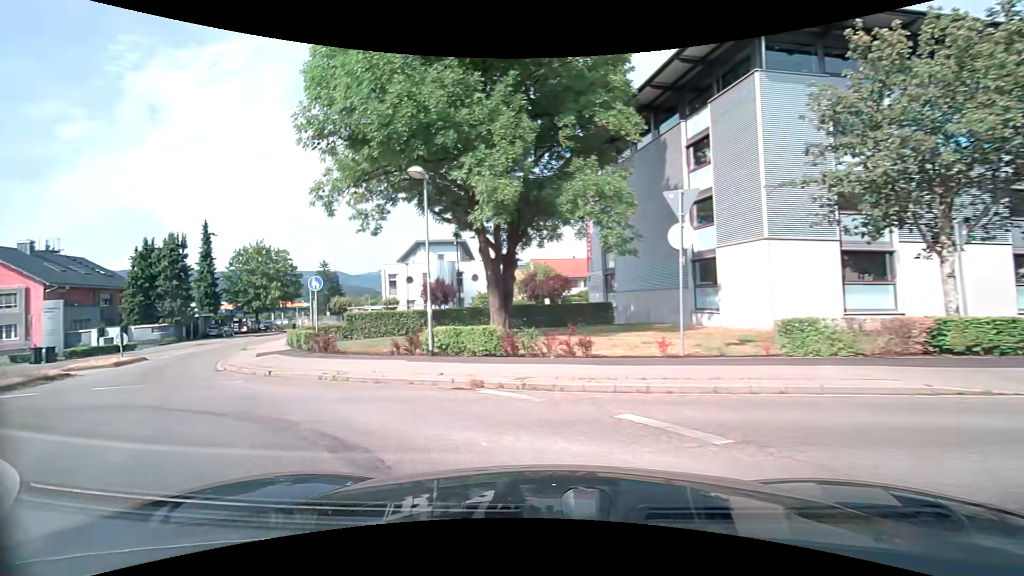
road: tertiary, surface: asphalt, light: Day
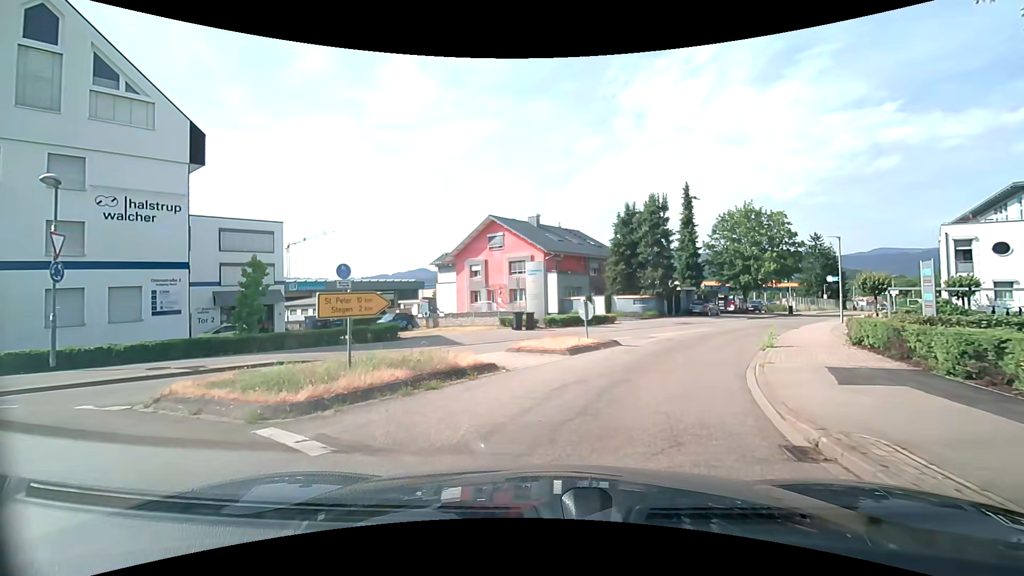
(-6.8, +11.6) m; -53°
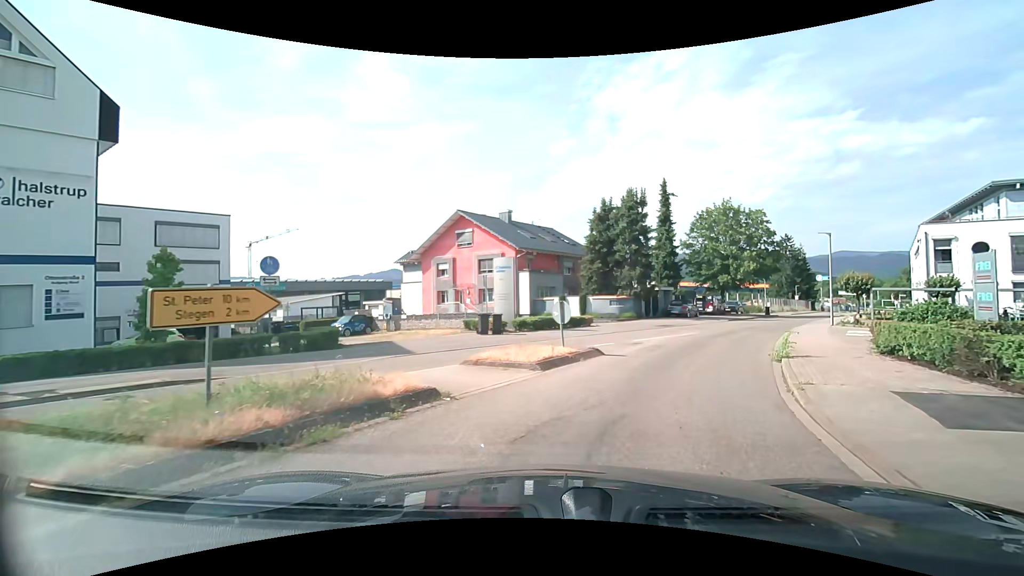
(0.0, +3.0) m; +2°
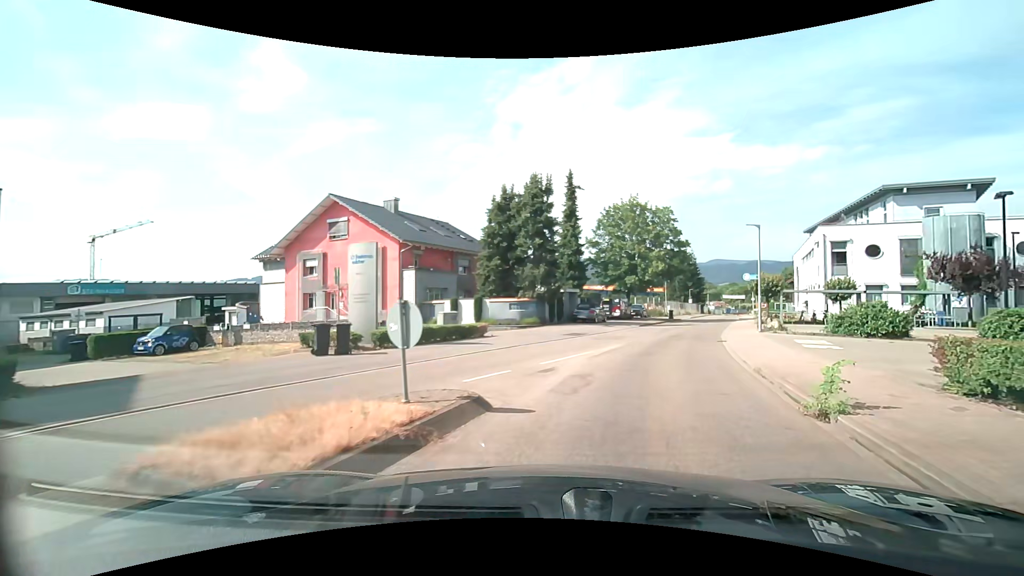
(+0.4, +6.7) m; +9°
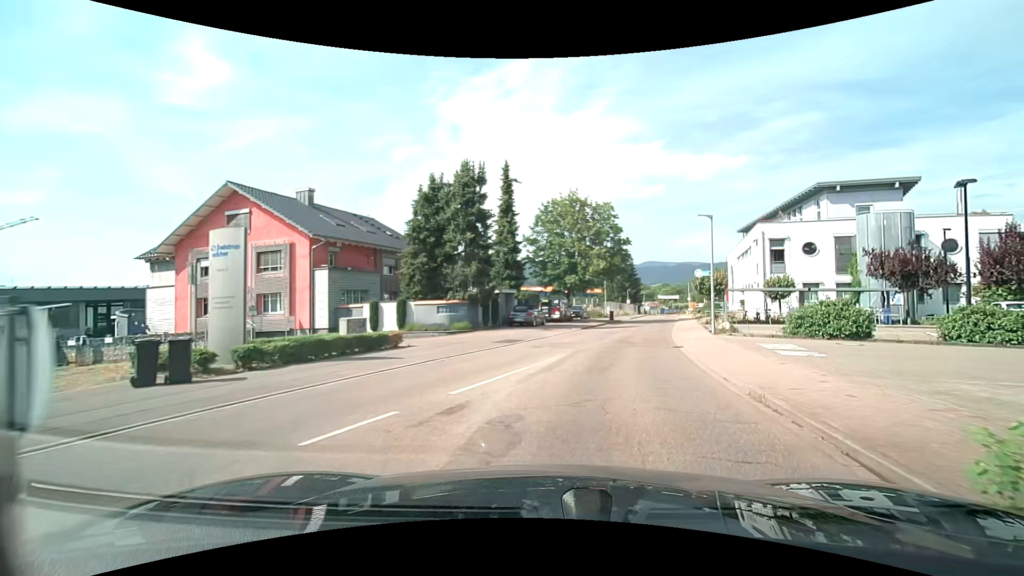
(+0.3, +3.7) m; +7°
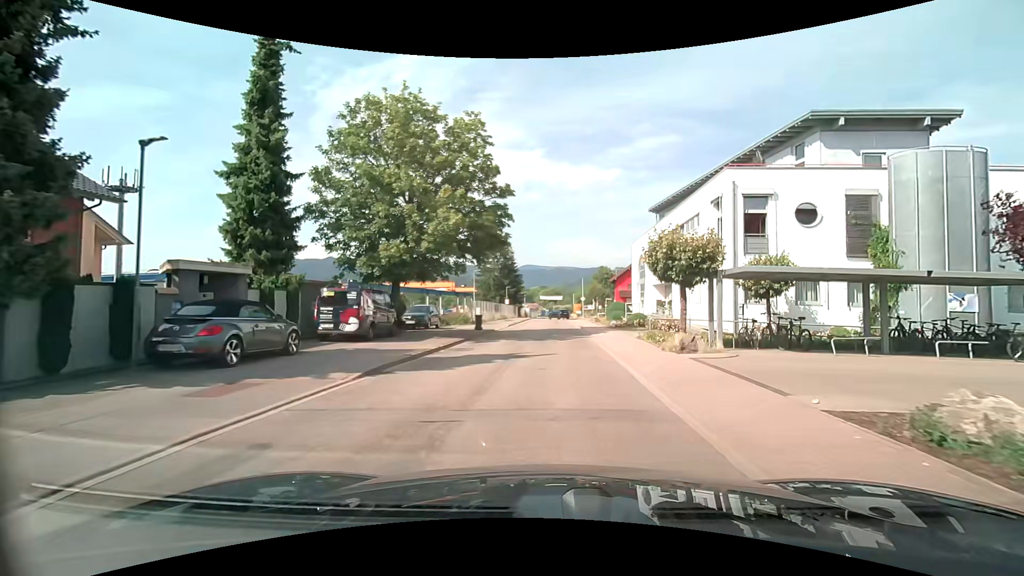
(+3.8, +20.8) m; +15°
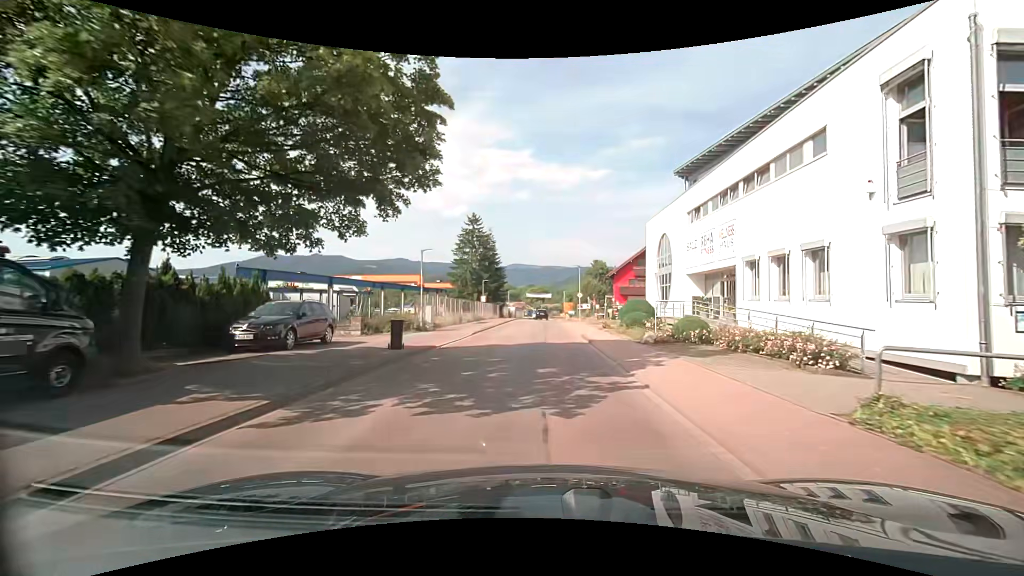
(+0.4, +14.4) m; +2°
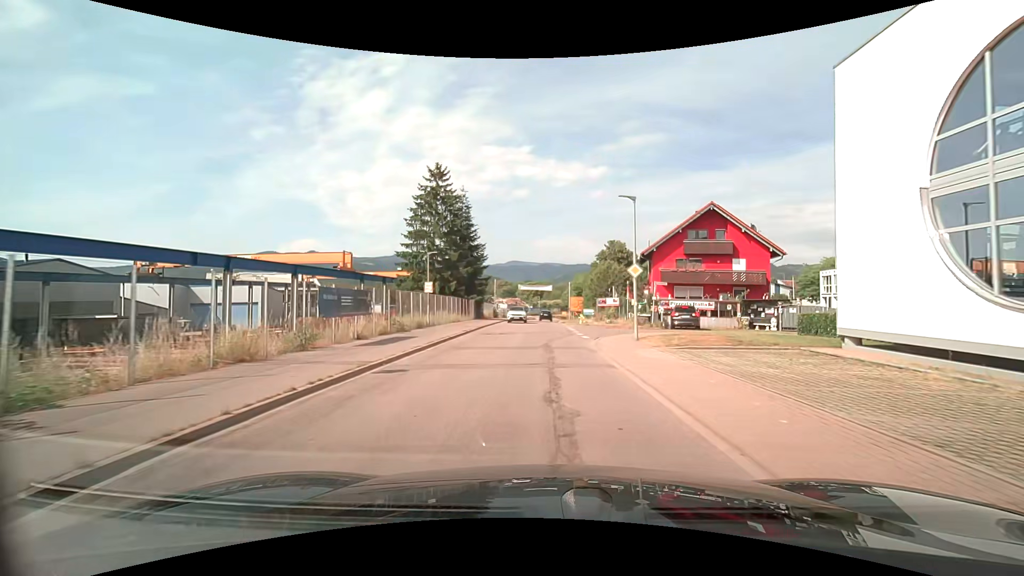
(0.0, +27.3) m; +1°
(0, +10) (0, +20) (0, +30) (-1, +40) (-1, +50) (-1, +60) (0, +70) (0, +80) (+2, +90) (+4, +100) m
